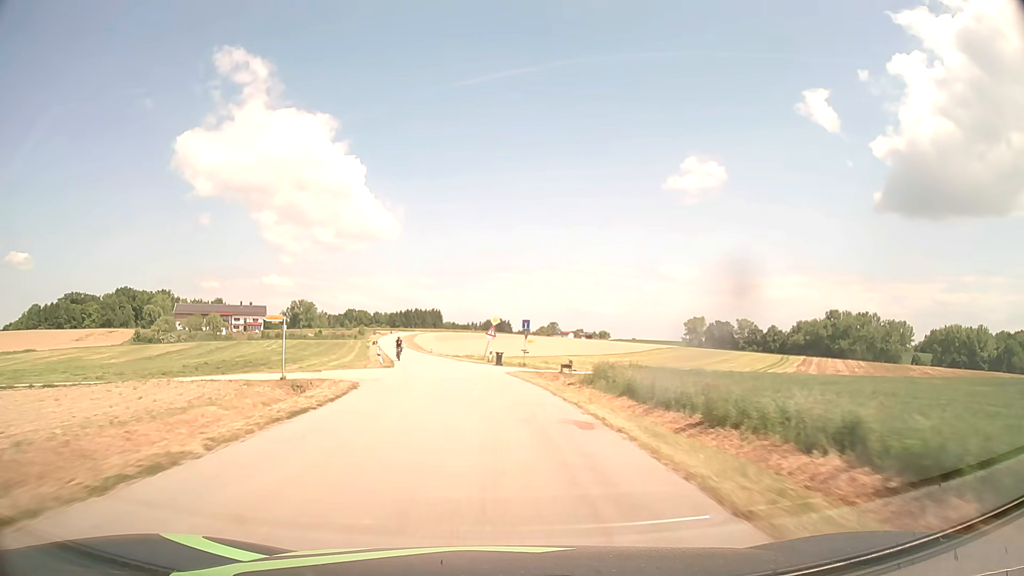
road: tertiary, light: Day
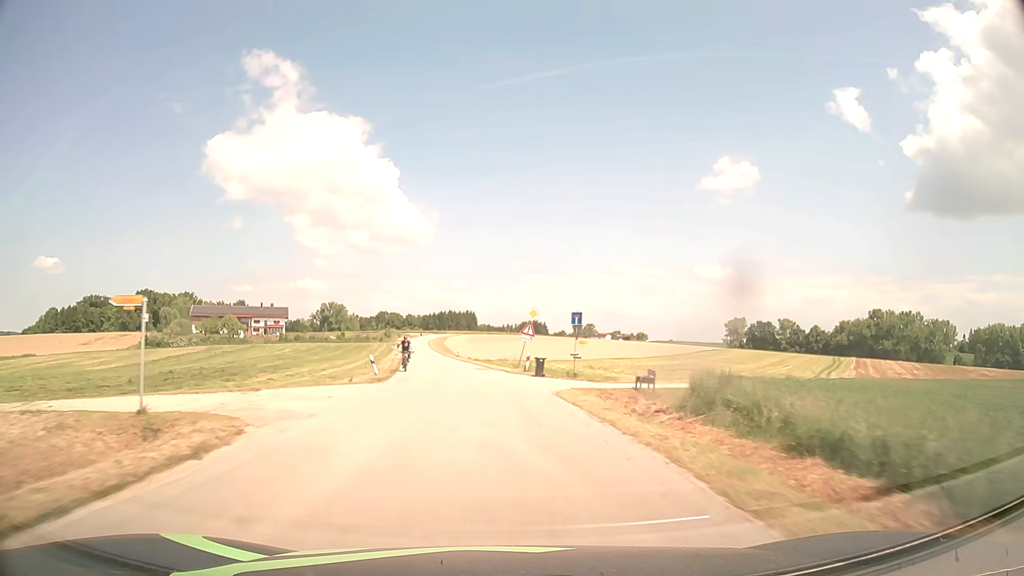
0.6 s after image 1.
(-0.4, +12.8) m; -3°
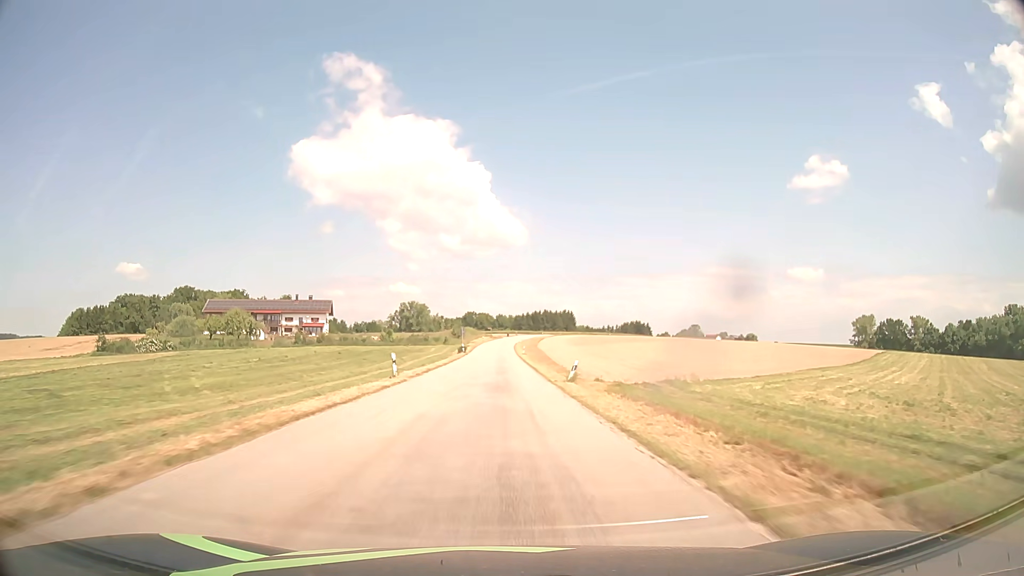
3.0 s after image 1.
(-4.6, +52.9) m; -8°
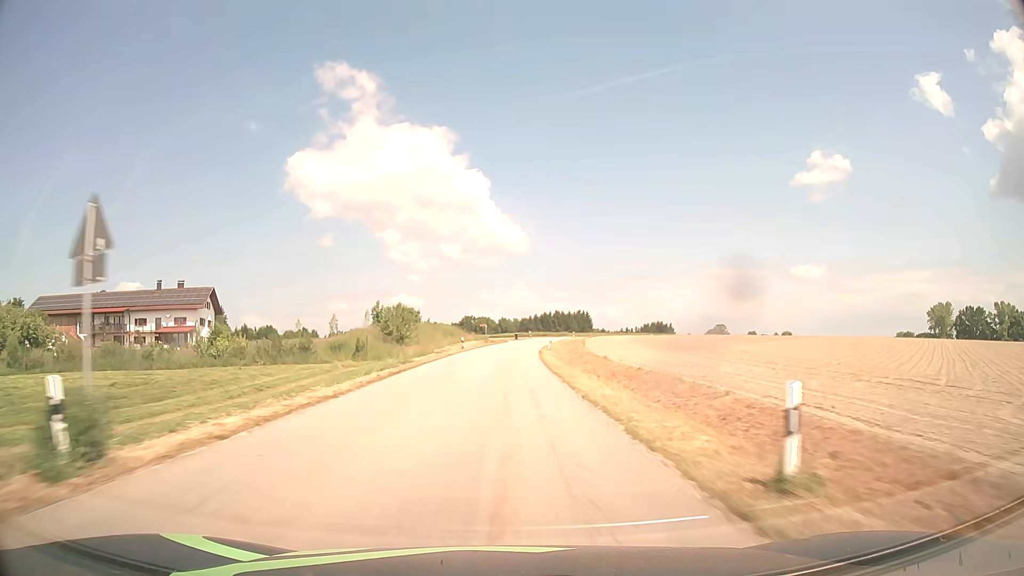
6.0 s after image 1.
(-0.5, +72.4) m; 0°
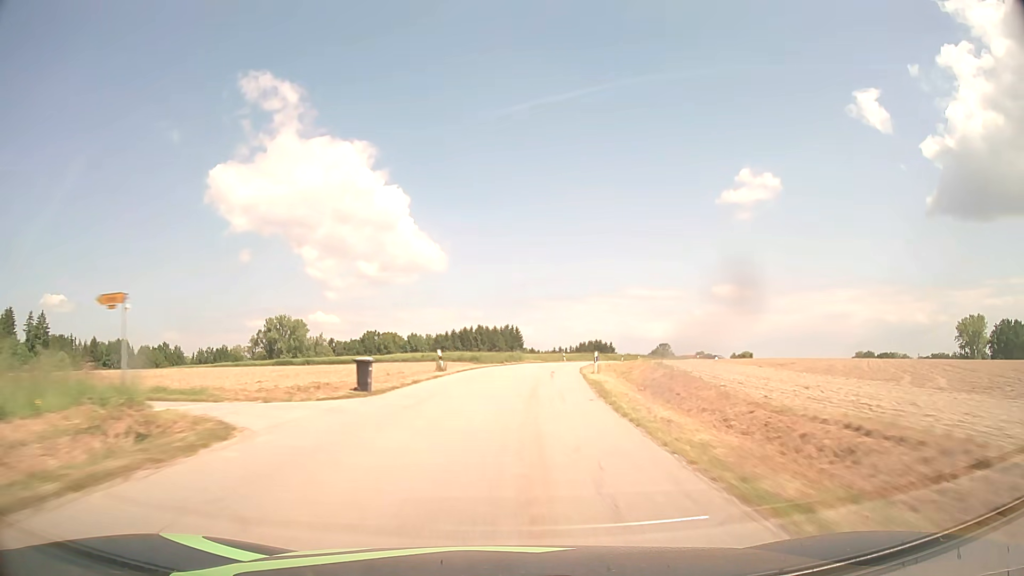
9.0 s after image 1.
(+2.6, +75.9) m; +6°
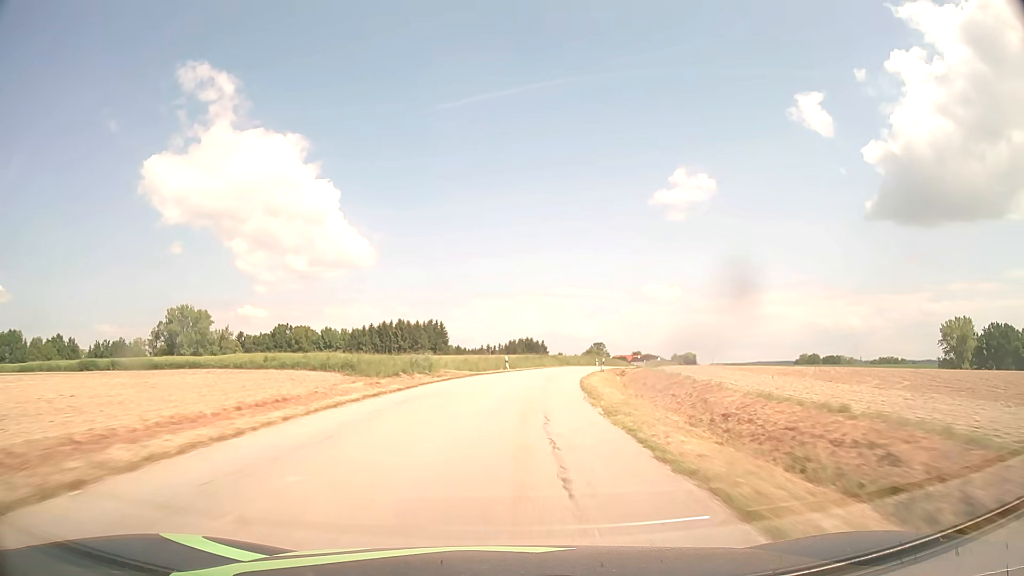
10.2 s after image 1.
(+1.6, +30.7) m; +6°
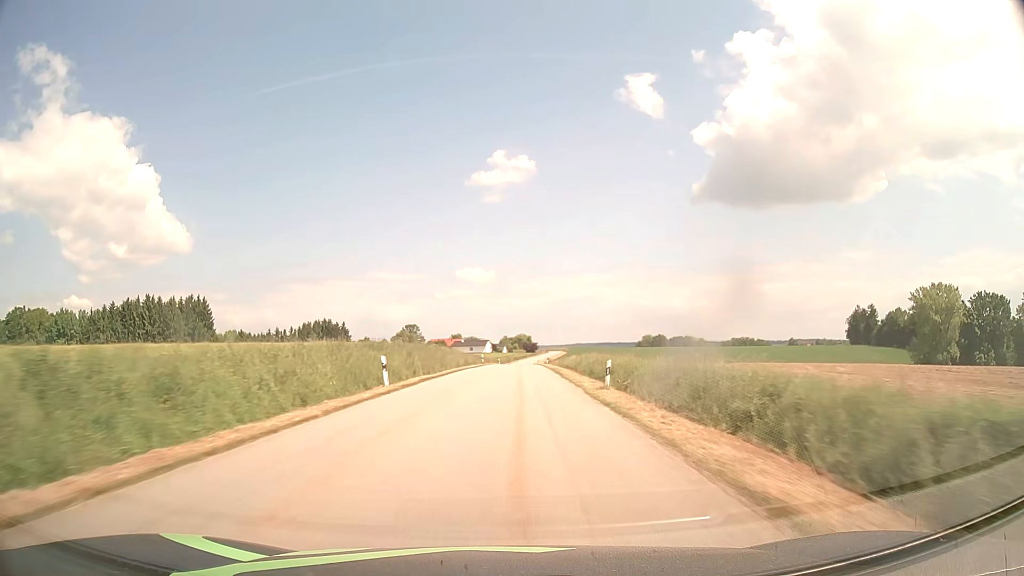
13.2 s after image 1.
(+11.5, +75.9) m; +16°
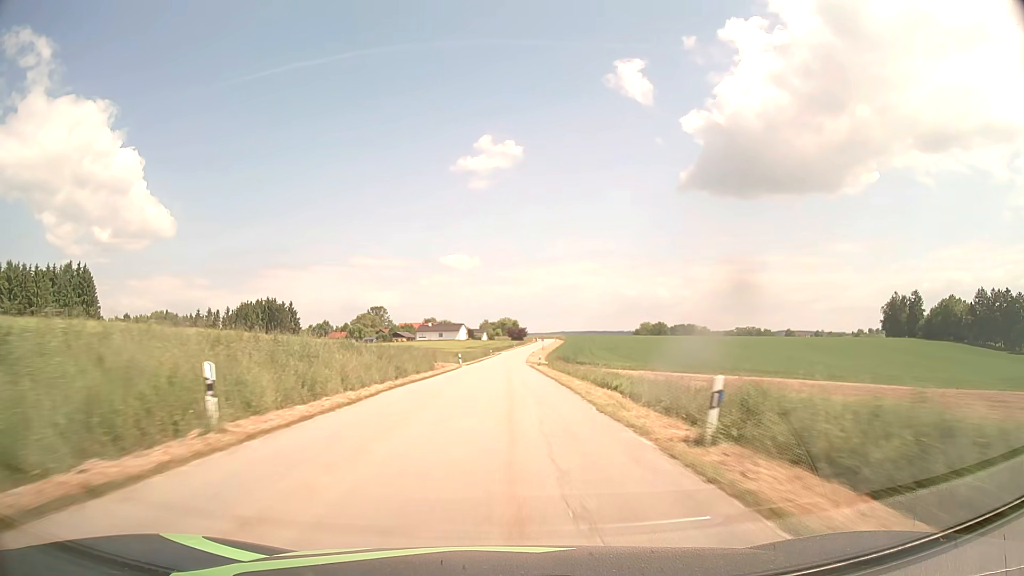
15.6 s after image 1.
(+1.3, +62.7) m; +1°
(0, +10) (0, +20) (0, +30) (0, +40) (0, +50) (0, +60) (0, +70) (0, +80) (+1, +90) (+1, +100) m
